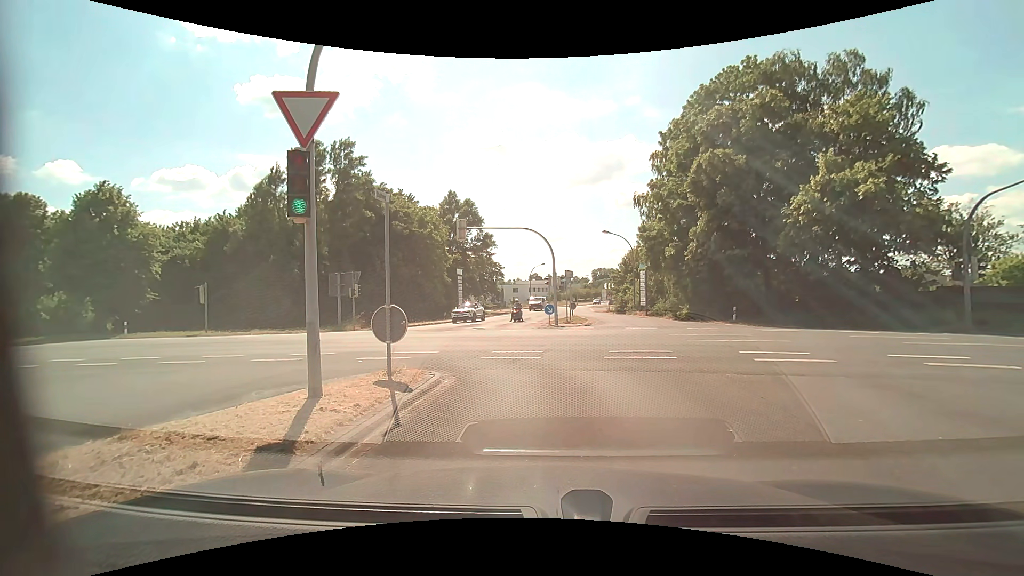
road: tertiary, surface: asphalt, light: Day
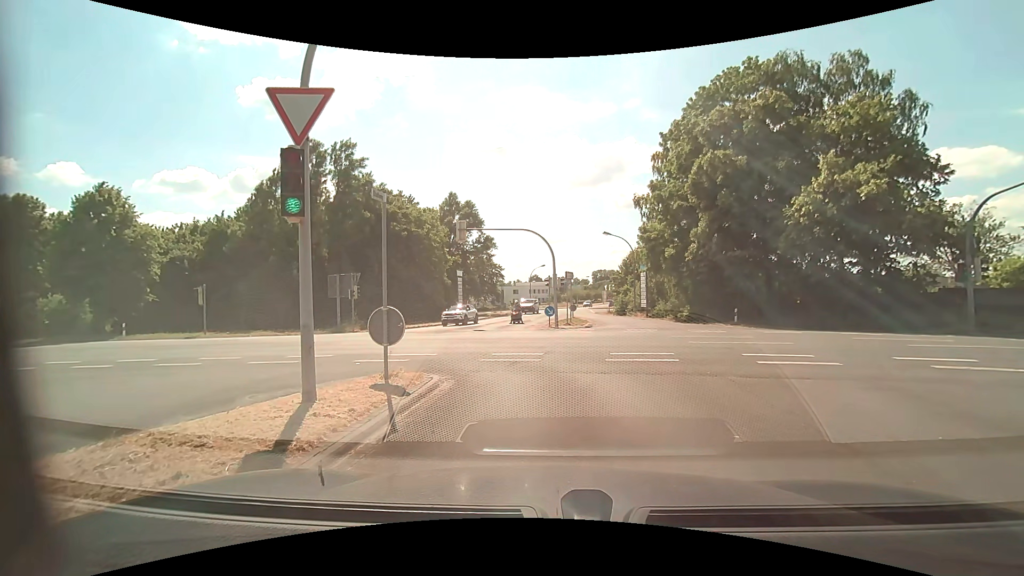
(0.0, +0.1) m; 0°
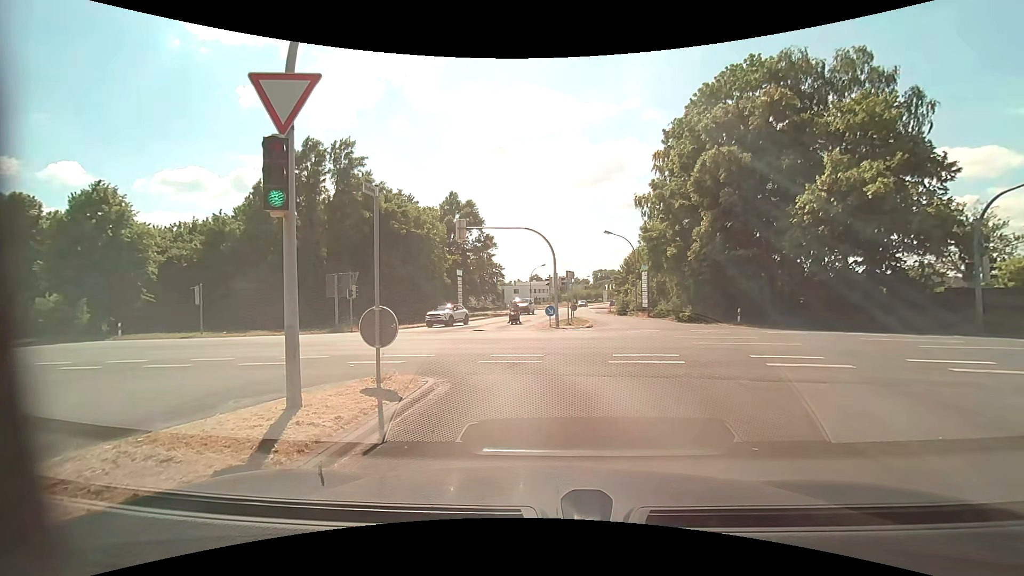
(0.0, +0.4) m; 0°
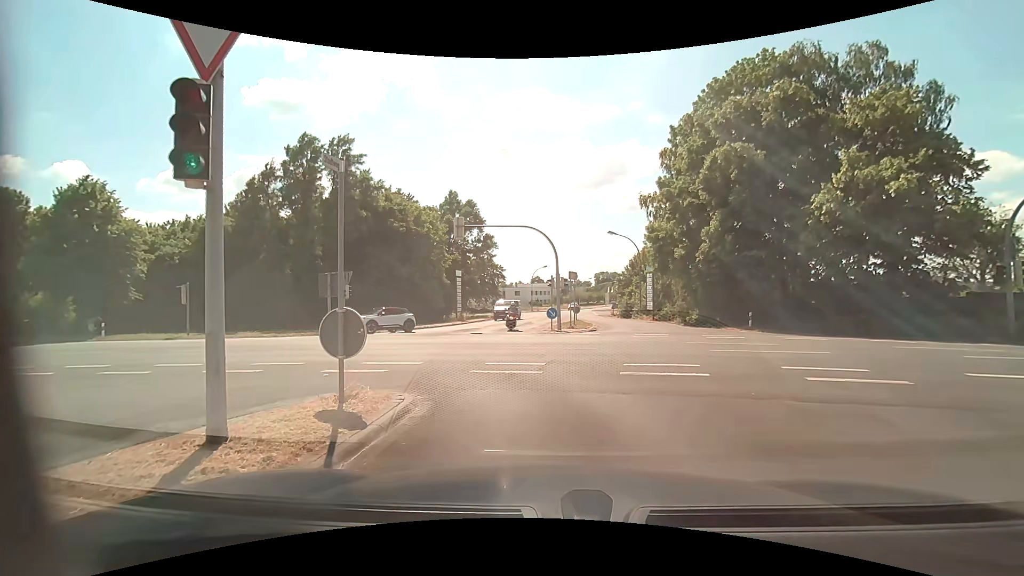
(0.0, +1.4) m; 0°
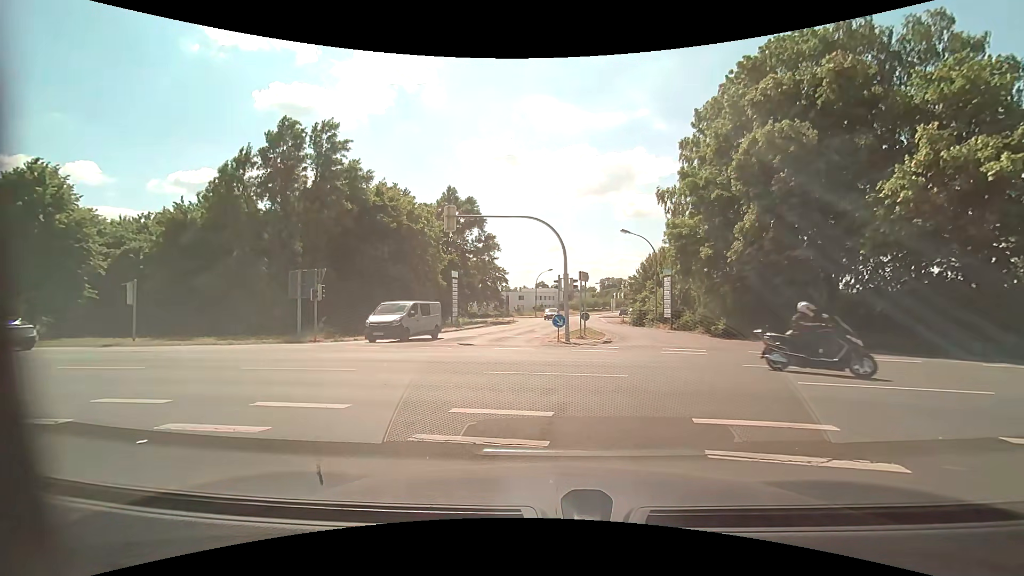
(+0.1, +4.7) m; -2°
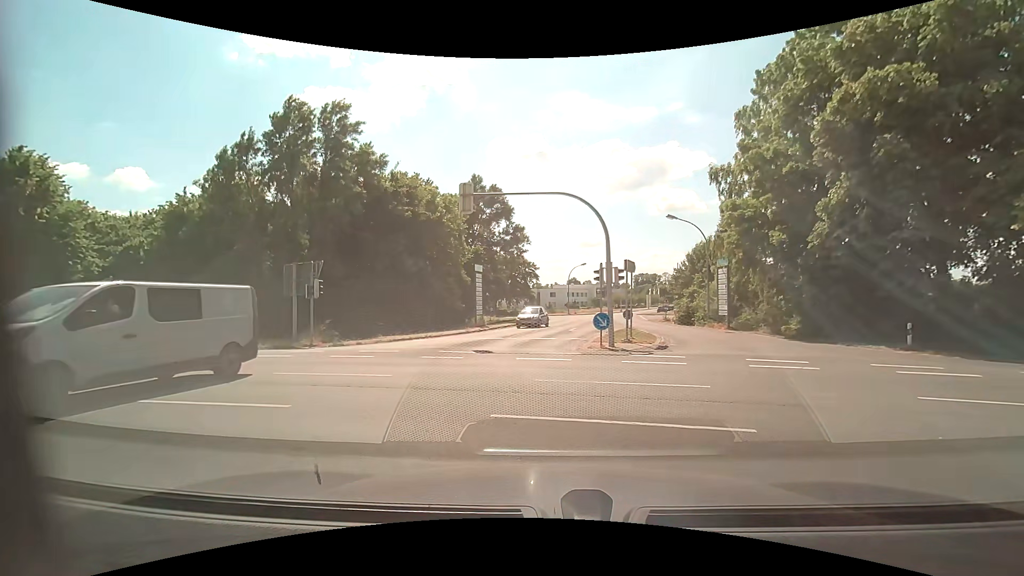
(0.0, +4.5) m; -1°
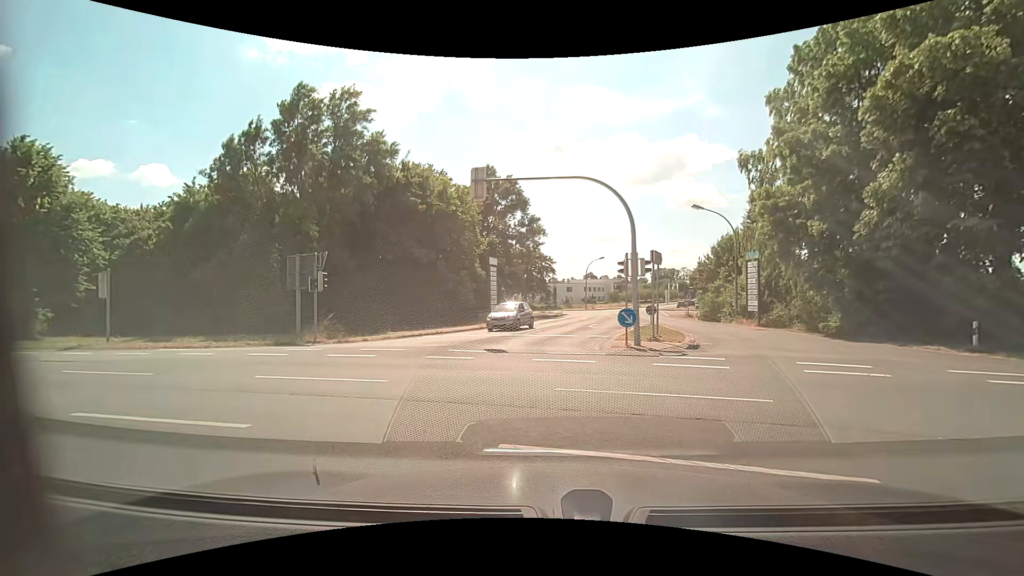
(0.0, +1.5) m; -3°
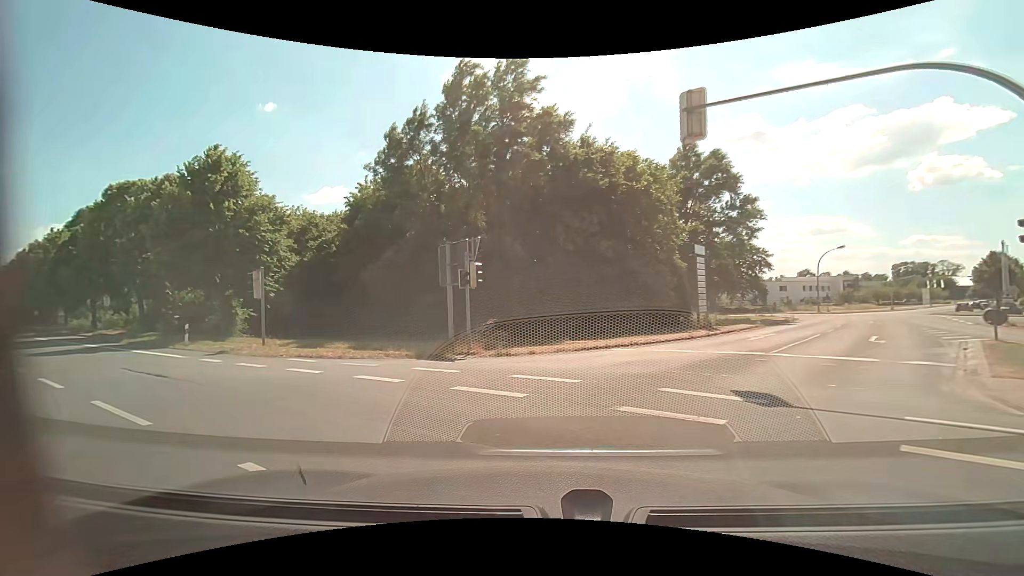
(-0.8, +6.7) m; -20°
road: primary
(-4, +9) (-12, +15) (-20, +21) (-28, +27) (-36, +33) (-44, +39) (-52, +44) (-60, +50) (-68, +56) (-77, +62) m
